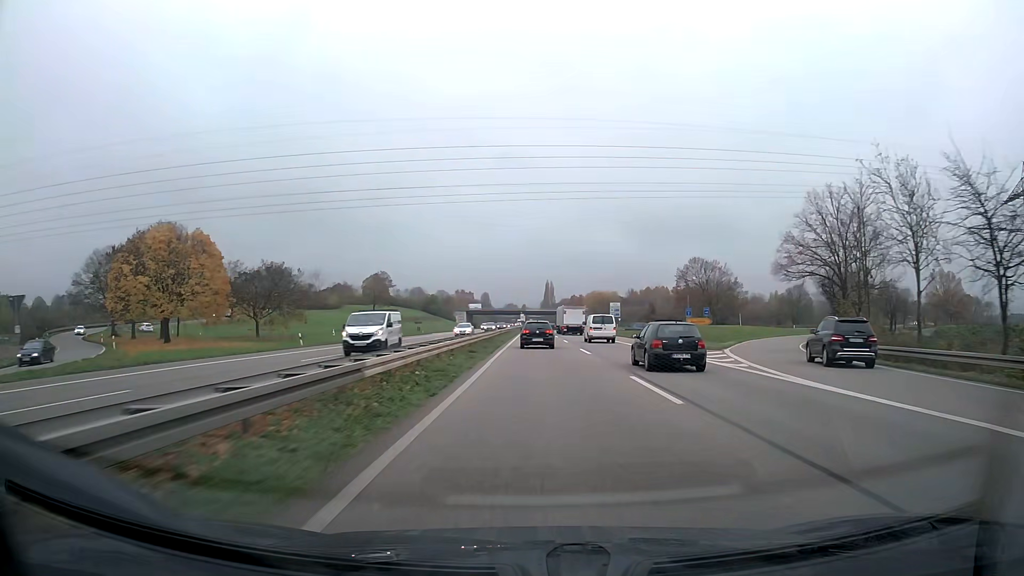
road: trunk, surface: asphalt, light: Day
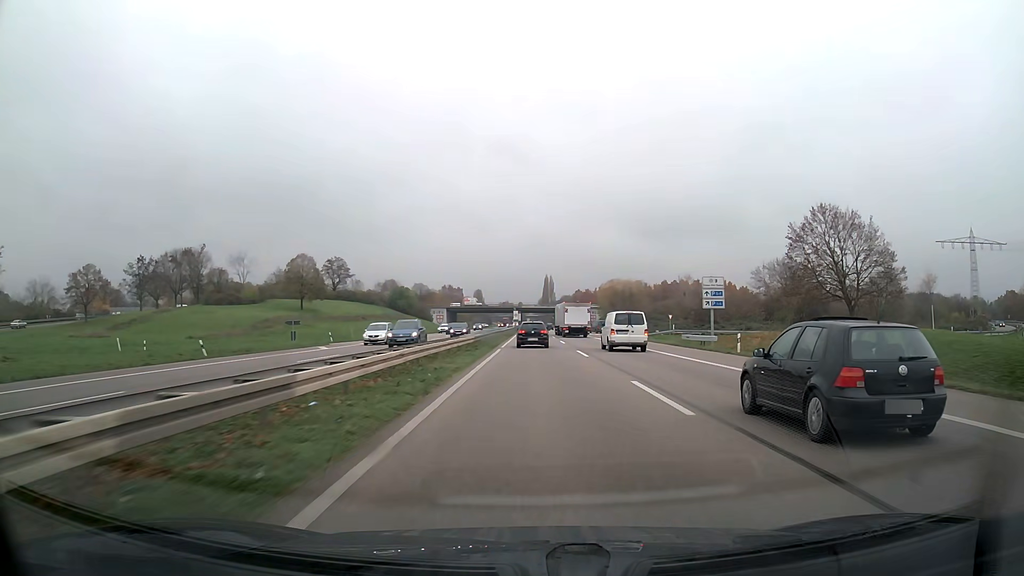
(+0.1, +55.5) m; 0°
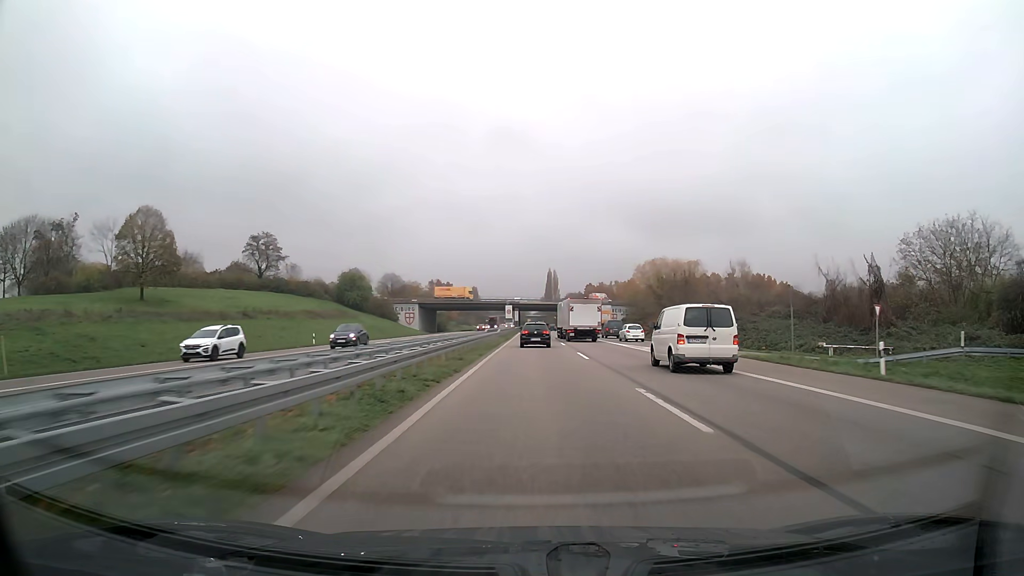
(-0.1, +55.5) m; 0°
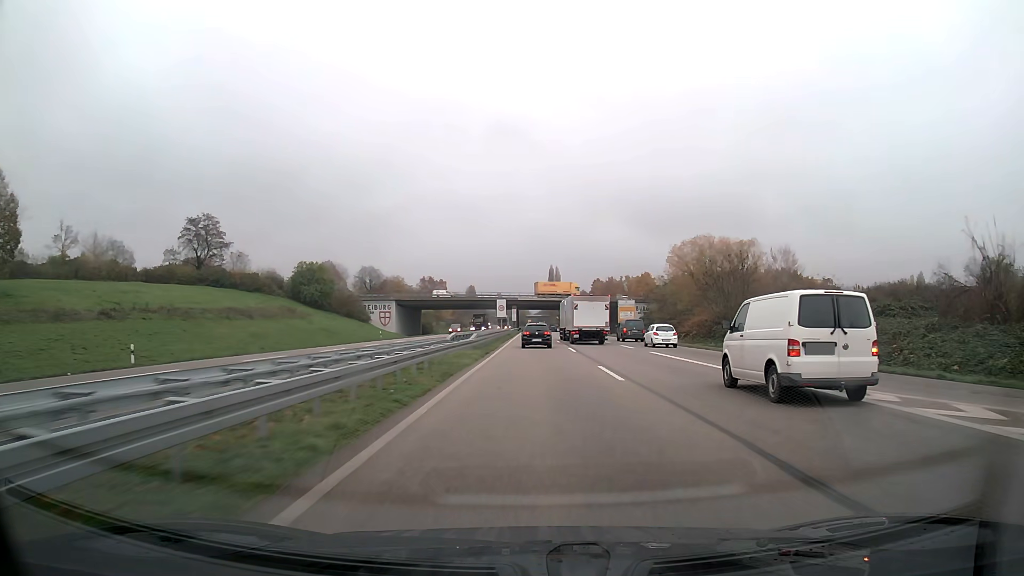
(0.0, +28.1) m; 0°
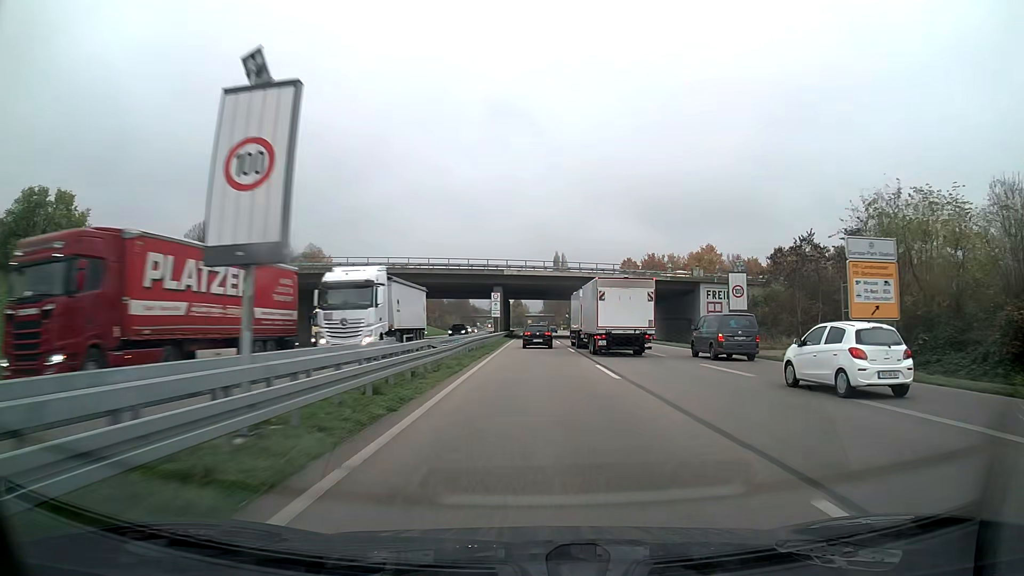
(0.0, +71.5) m; 0°
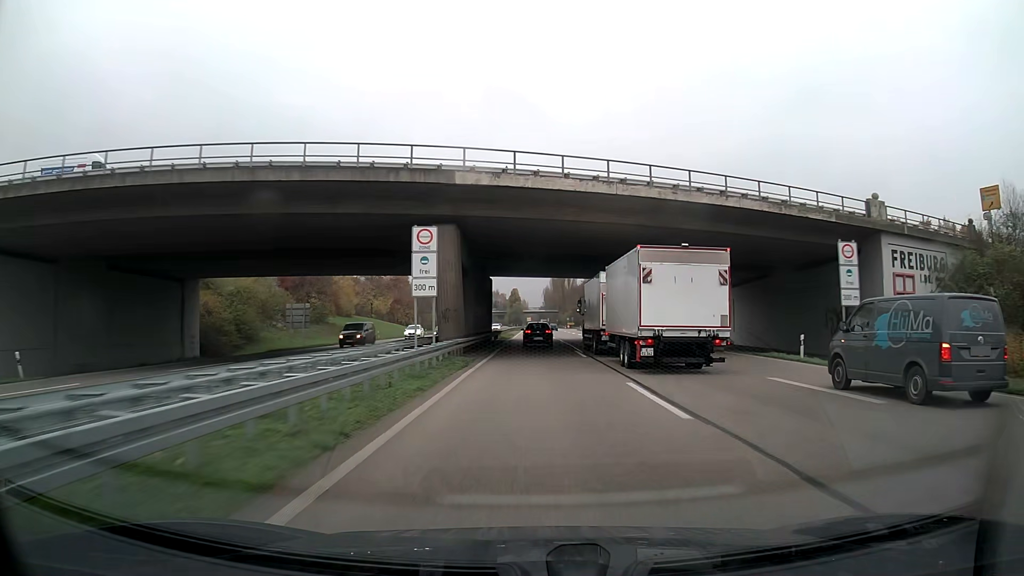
(0.0, +43.8) m; 0°
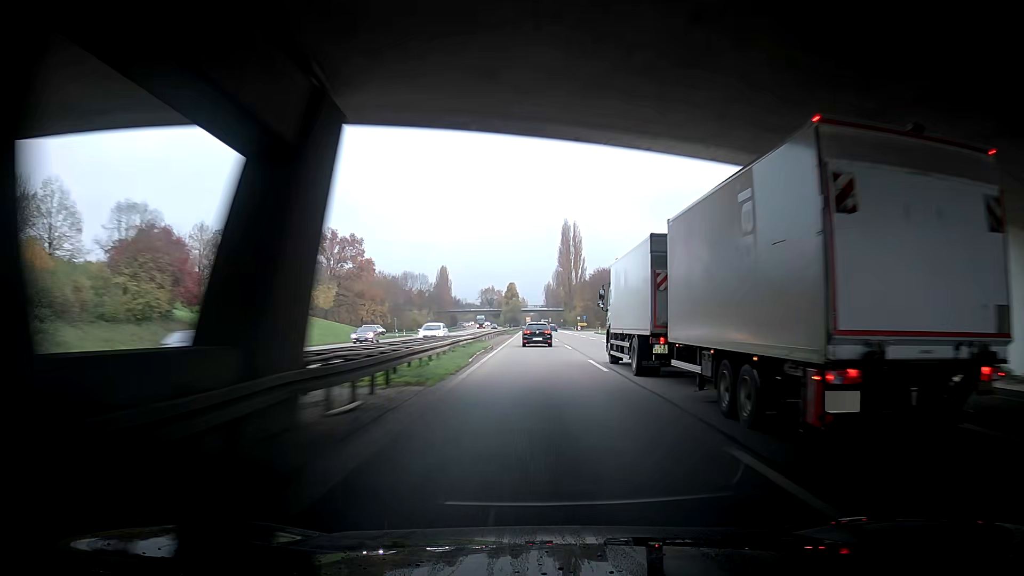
(0.0, +44.4) m; 0°
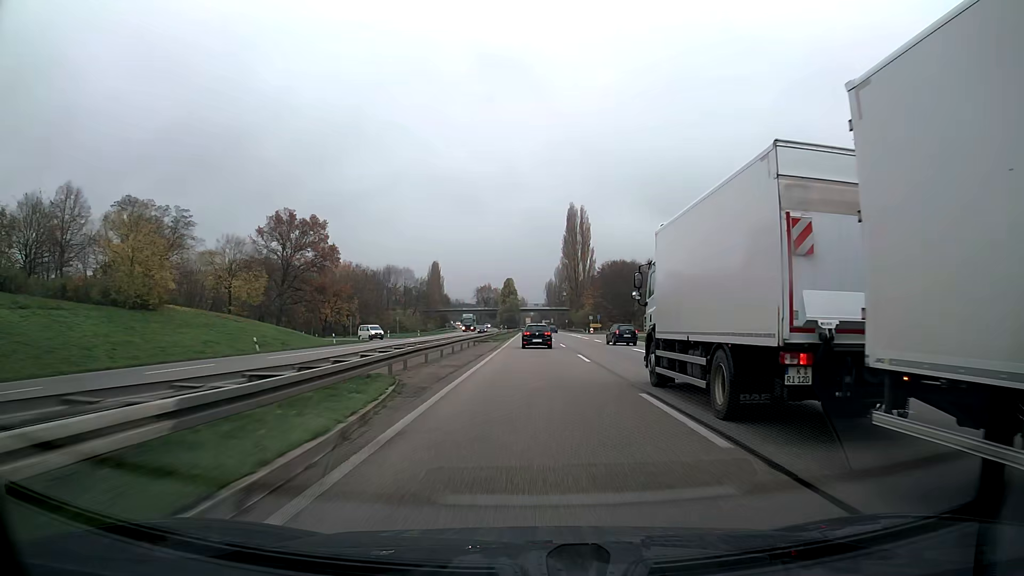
(0.0, +29.9) m; 0°
(0, +10) (0, +20) (0, +30) (0, +40) (0, +50) (0, +60) (0, +70) (0, +80) (0, +90) (0, +100) m
